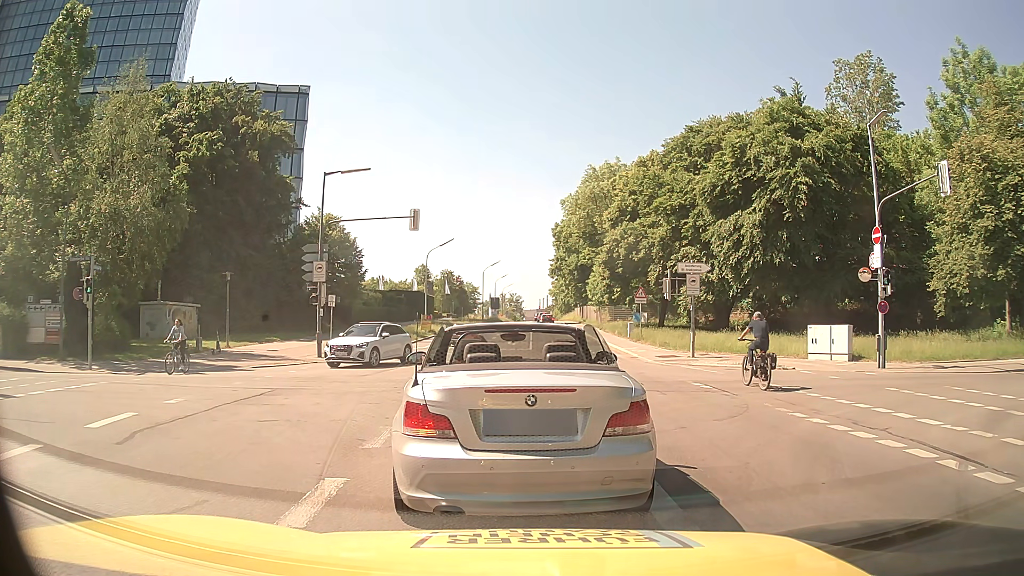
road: secondary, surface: asphalt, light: Day
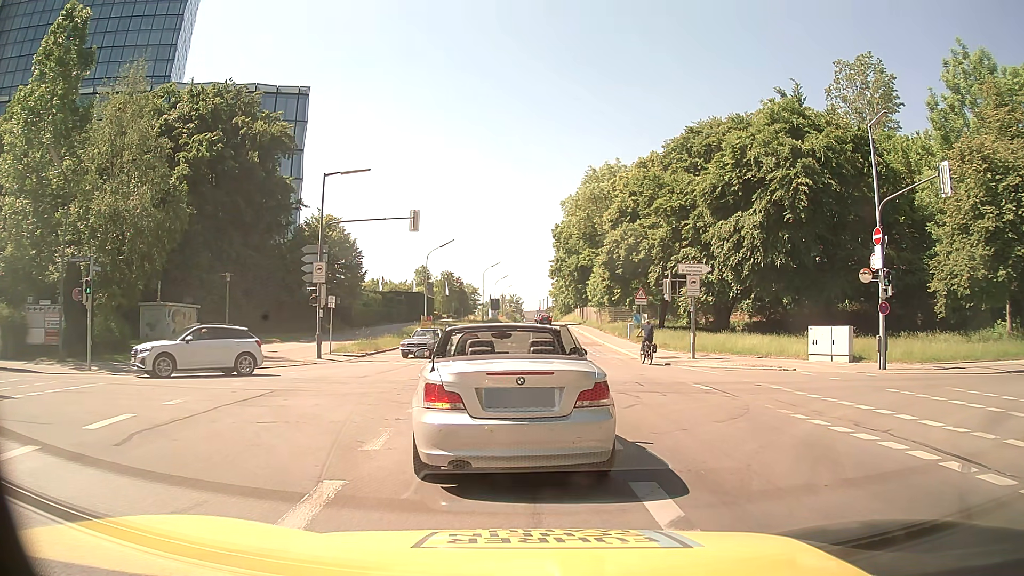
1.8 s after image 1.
(0.0, 0.0) m; 0°
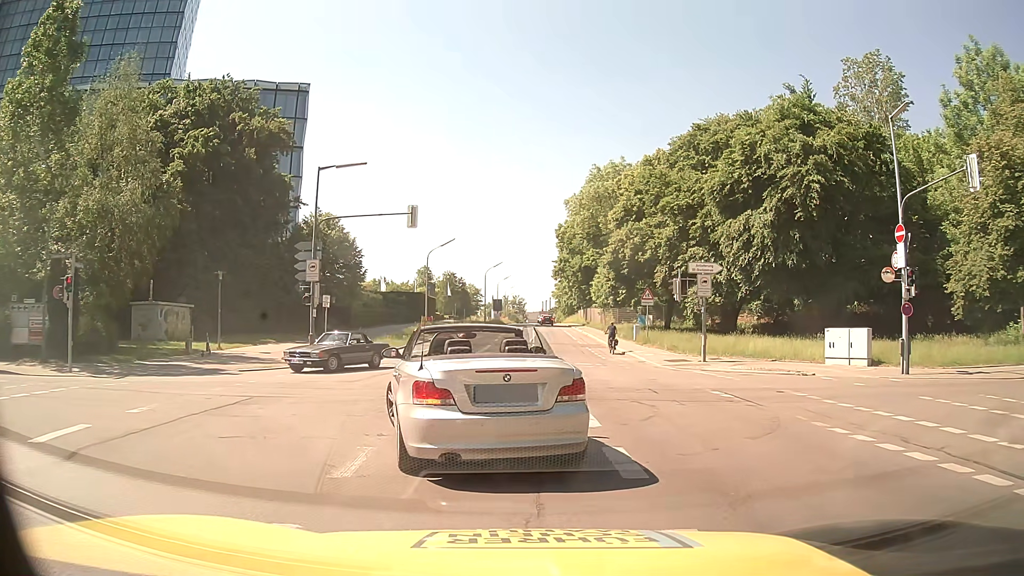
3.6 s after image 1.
(0.0, +1.4) m; 0°
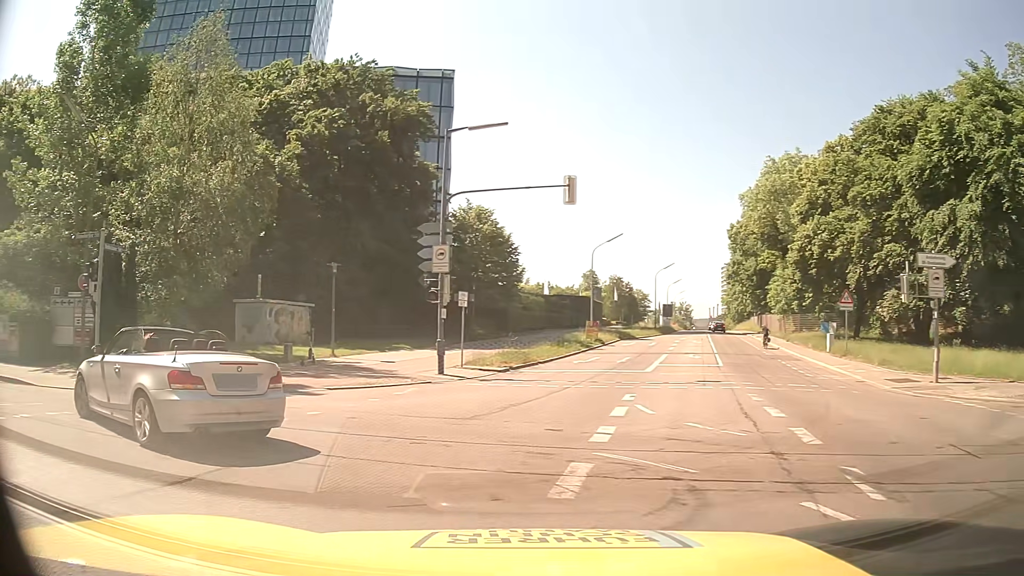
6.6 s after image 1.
(-0.2, +6.9) m; -12°
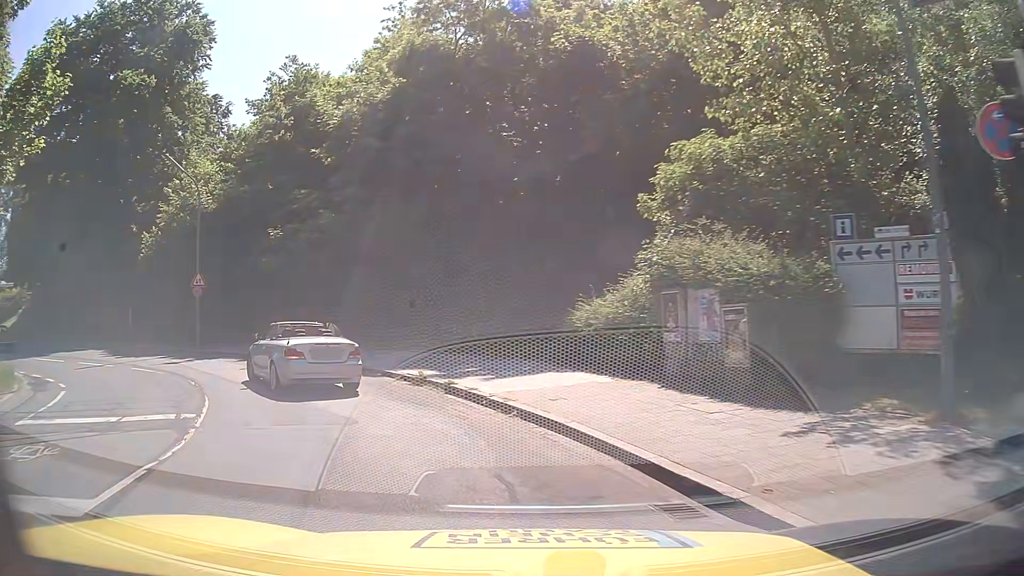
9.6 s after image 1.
(-8.4, +11.2) m; -63°
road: tertiary
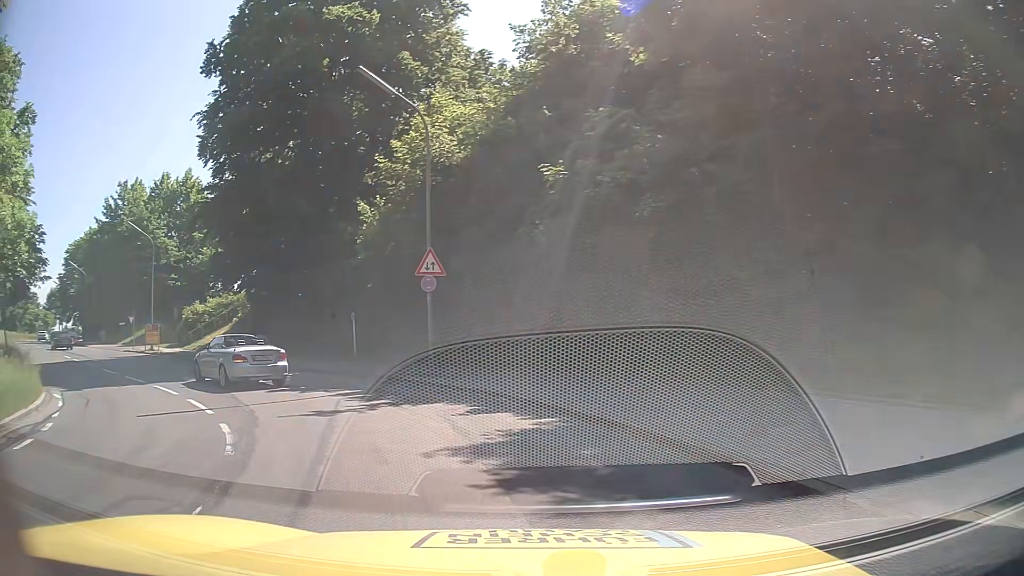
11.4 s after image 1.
(-3.1, +12.1) m; -27°
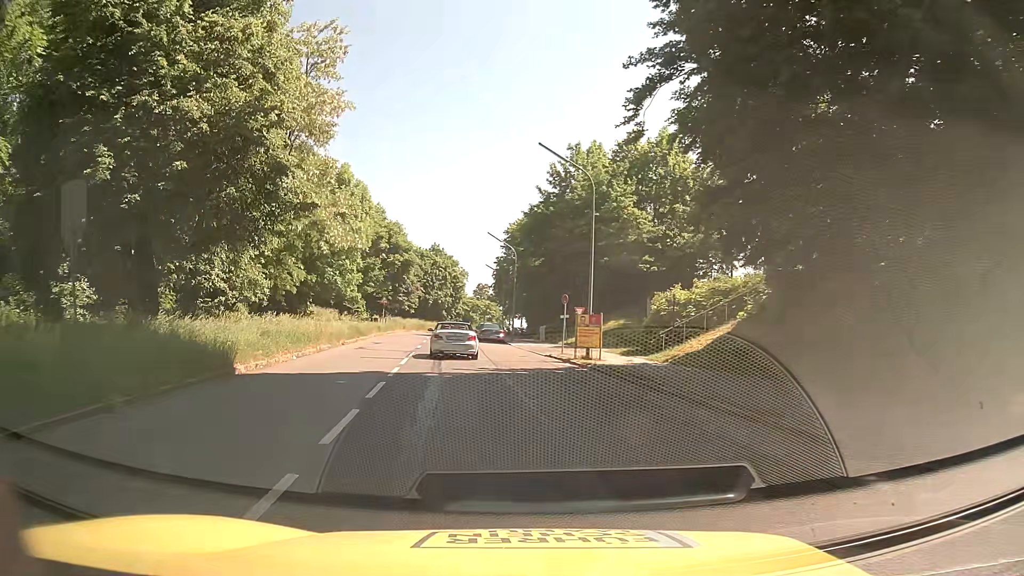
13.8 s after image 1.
(-7.6, +17.4) m; -42°
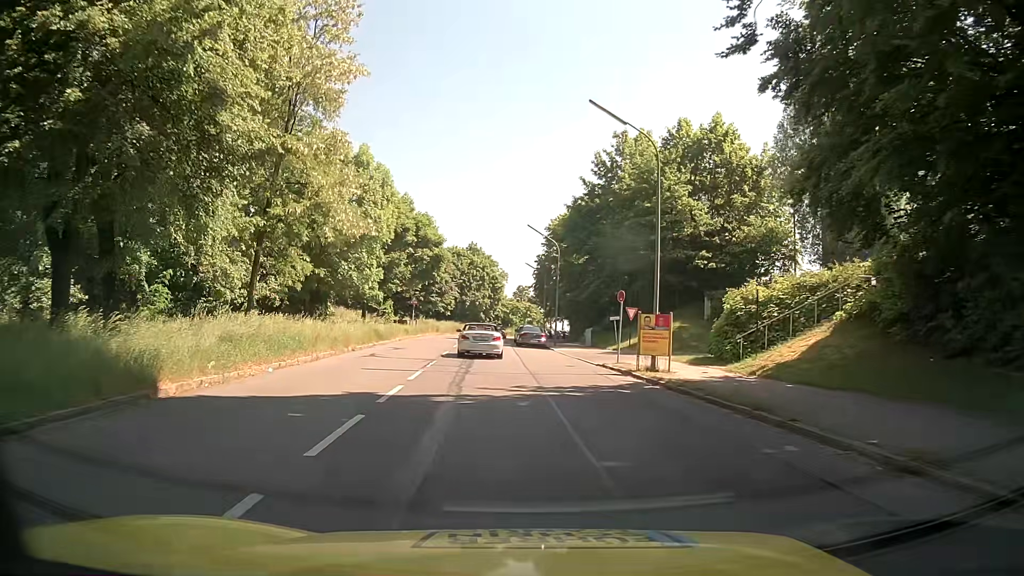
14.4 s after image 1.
(-0.2, +5.6) m; -4°
(0, +10) (-1, +20) (-2, +30) (-2, +40) (-3, +50) (-3, +60) (-3, +70) (-3, +80) (-1, +90) (+1, +100) m
